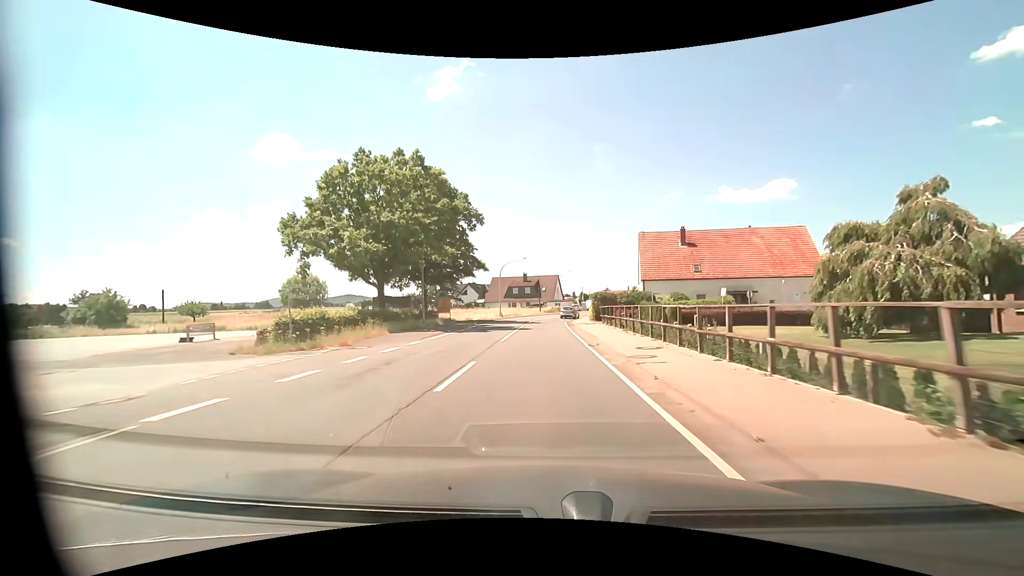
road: primary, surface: asphalt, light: Day
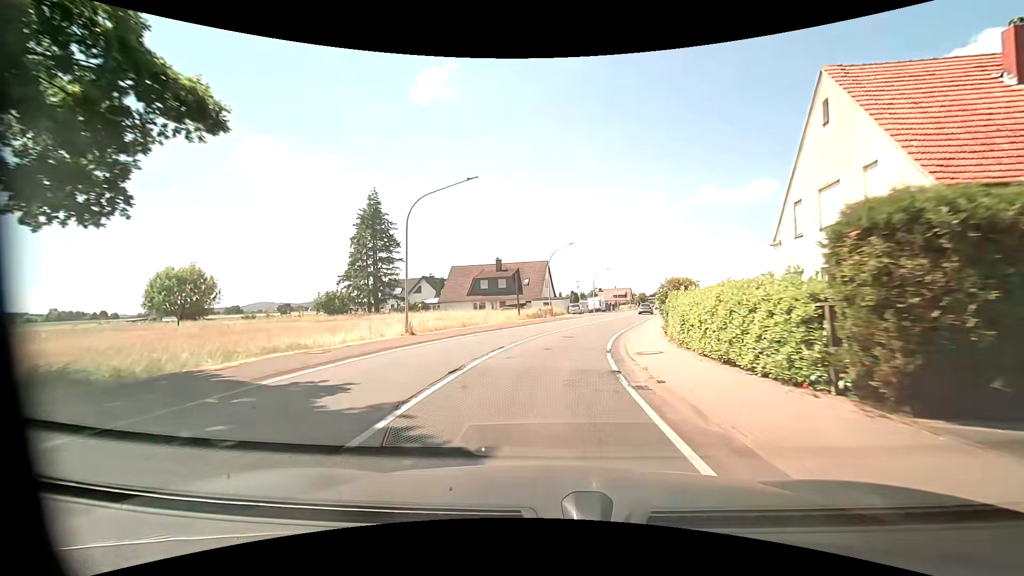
(+0.2, +38.9) m; +2°
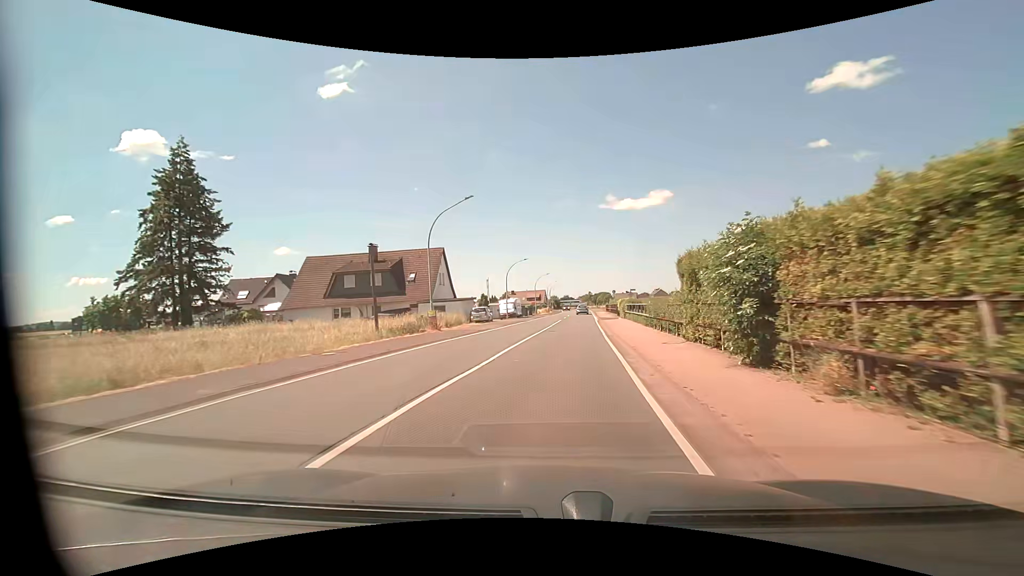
(+1.7, +23.0) m; +9°
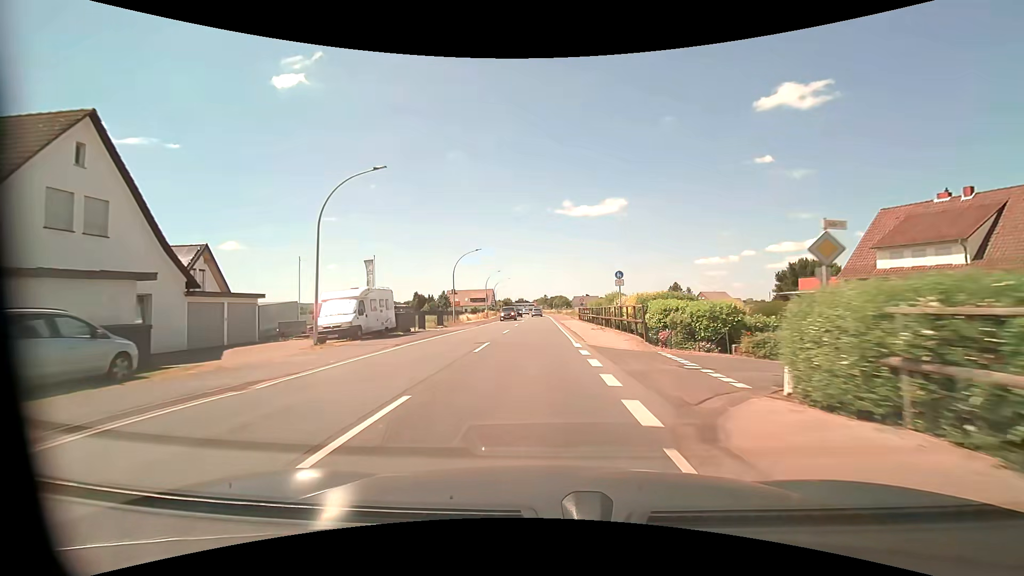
(+3.0, +40.1) m; +6°
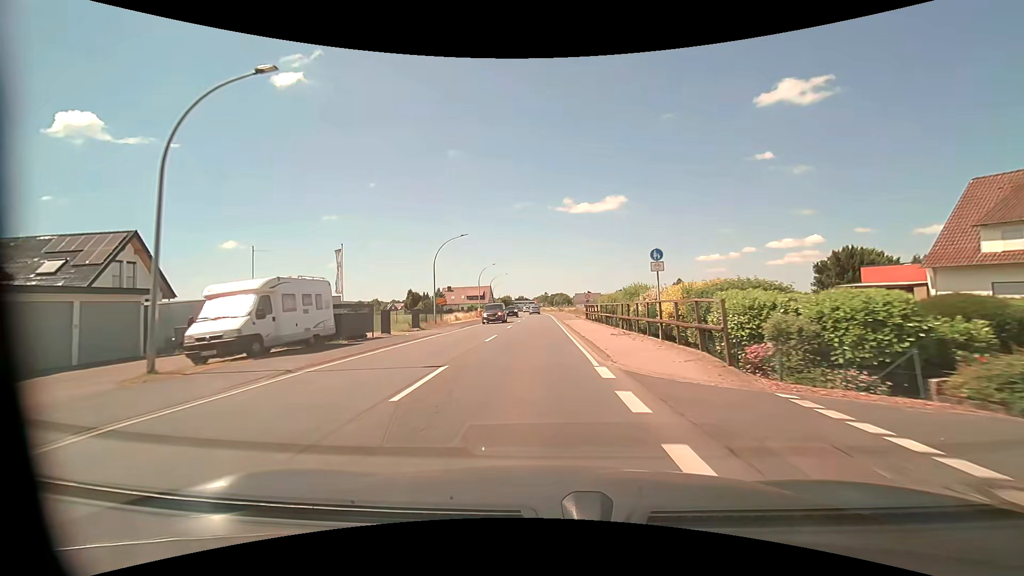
(0.0, +8.5) m; 0°
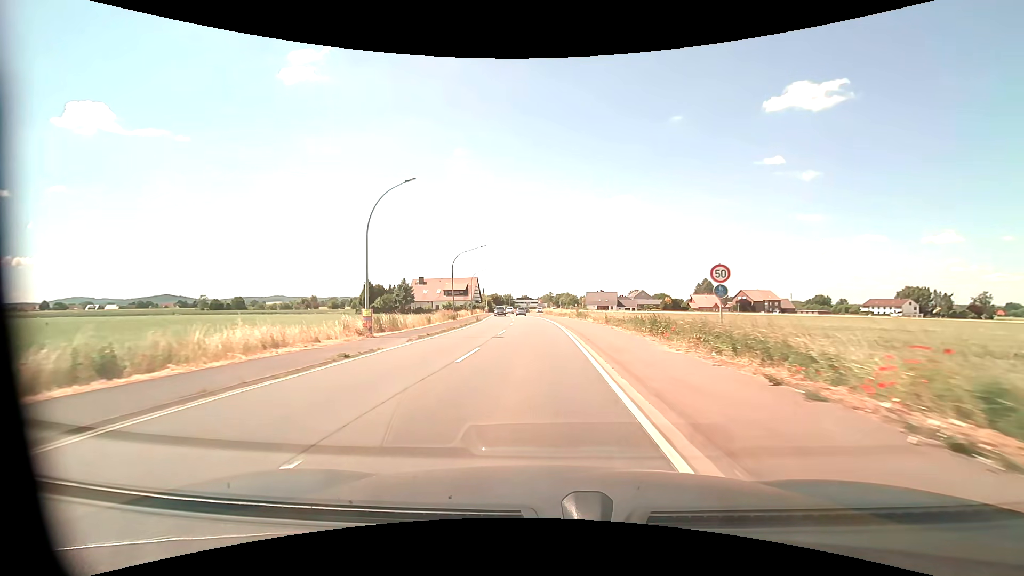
(-0.4, +44.3) m; -1°
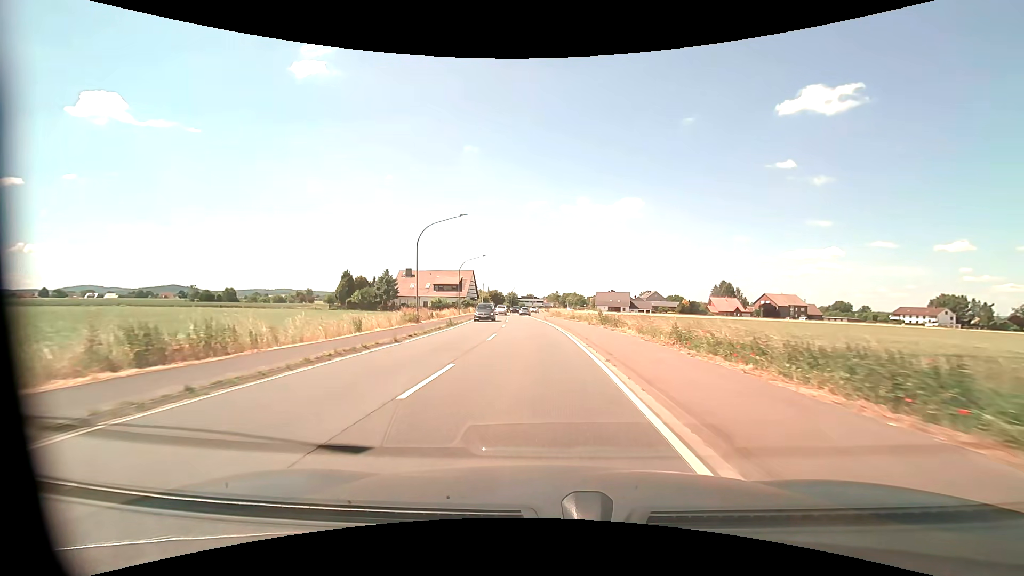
(-0.1, +17.3) m; -1°
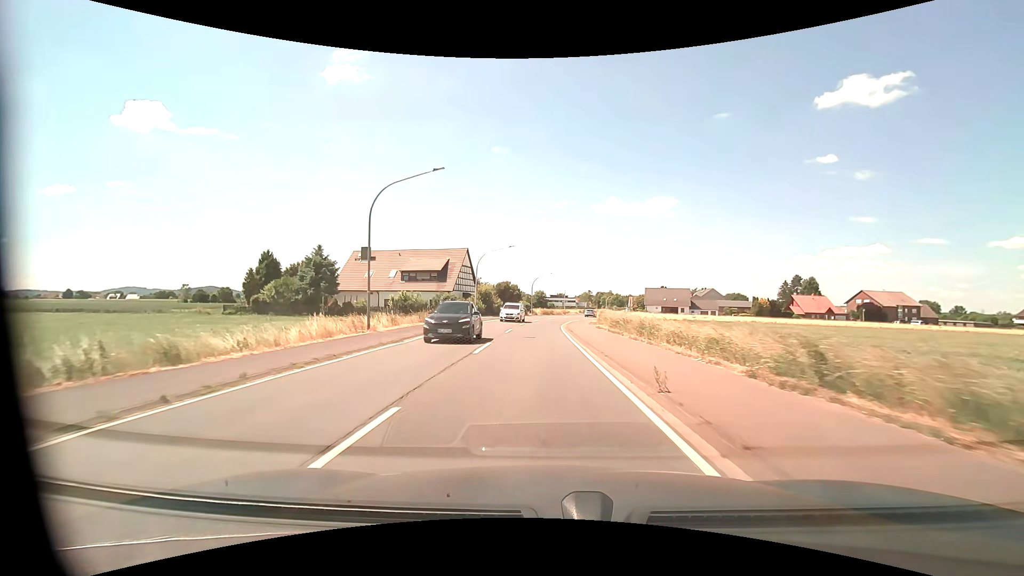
(-1.1, +41.5) m; -3°
(0, +10) (0, +20) (0, +30) (0, +40) (+1, +50) (+2, +60) (+3, +70) (+5, +80) (+7, +89) (+10, +99) m
